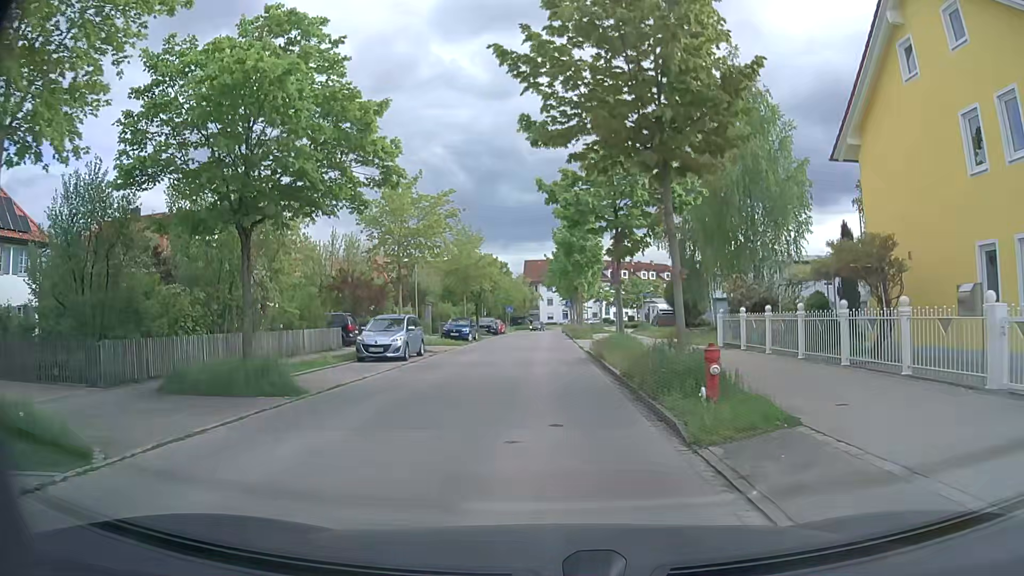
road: residential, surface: asphalt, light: Day
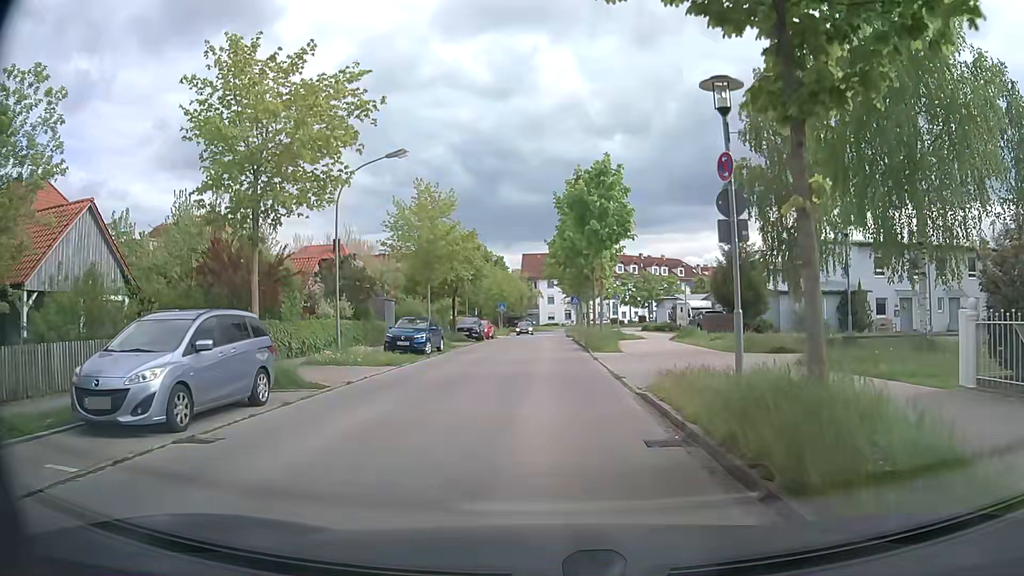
(+0.1, +15.2) m; 0°
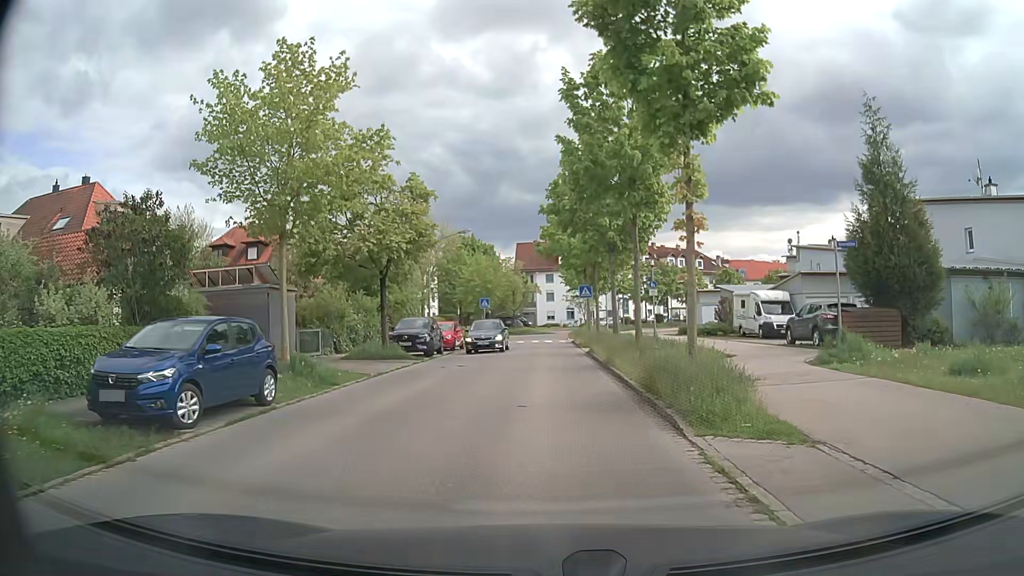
(+0.2, +18.7) m; +1°
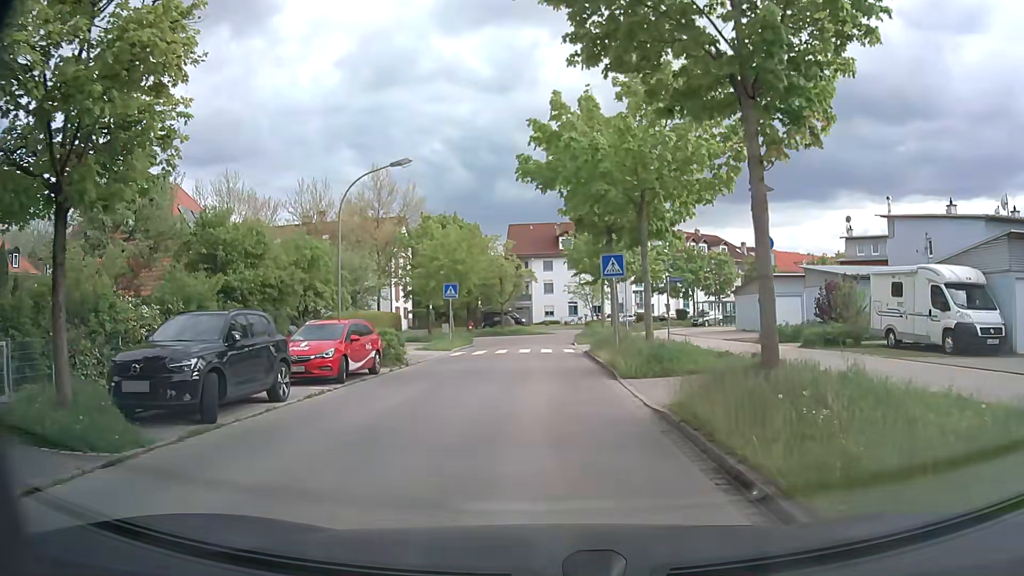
(-0.1, +18.3) m; 0°
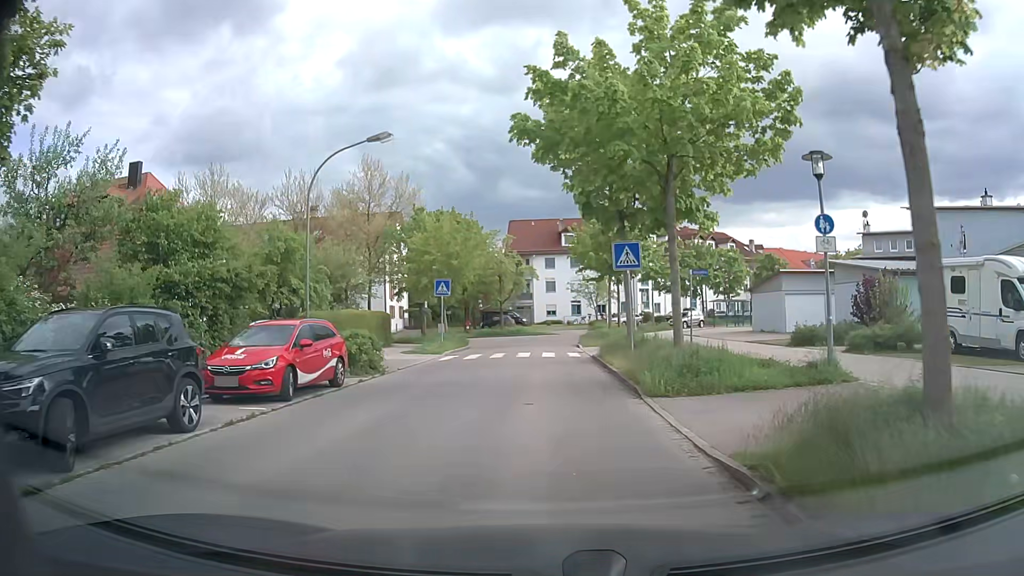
(0.0, +3.5) m; 0°
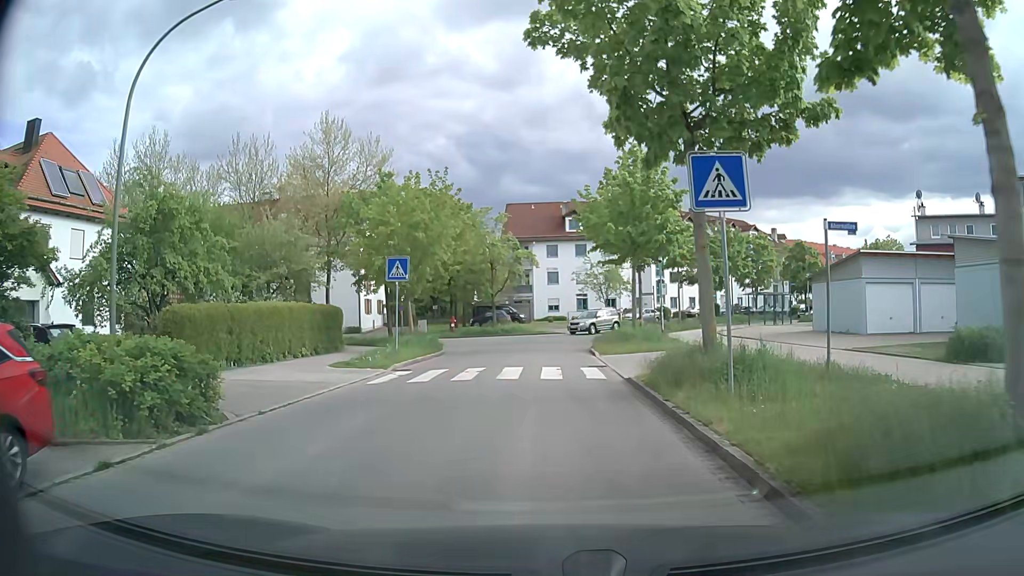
(0.0, +10.4) m; 0°
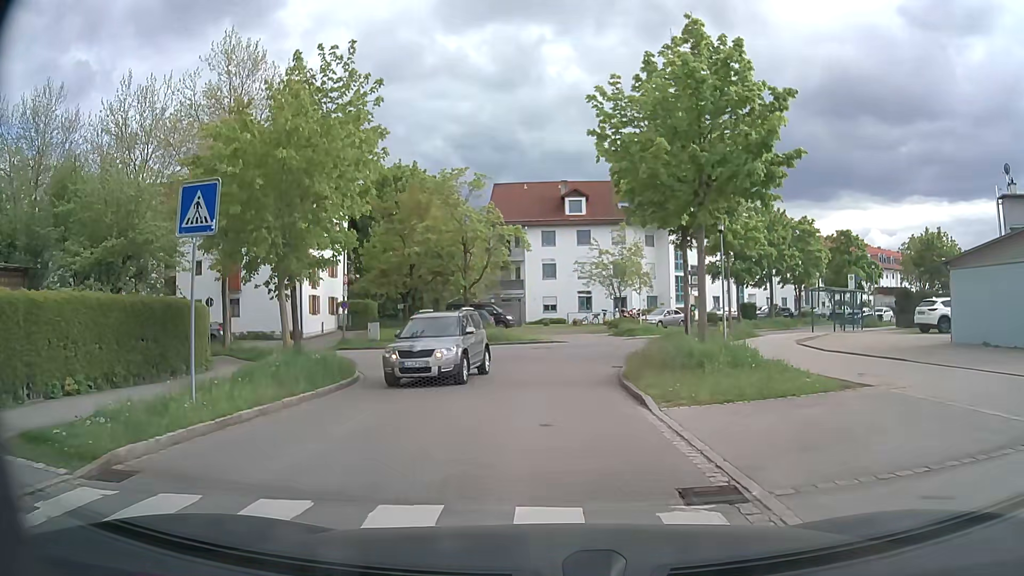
(-0.1, +13.5) m; -1°
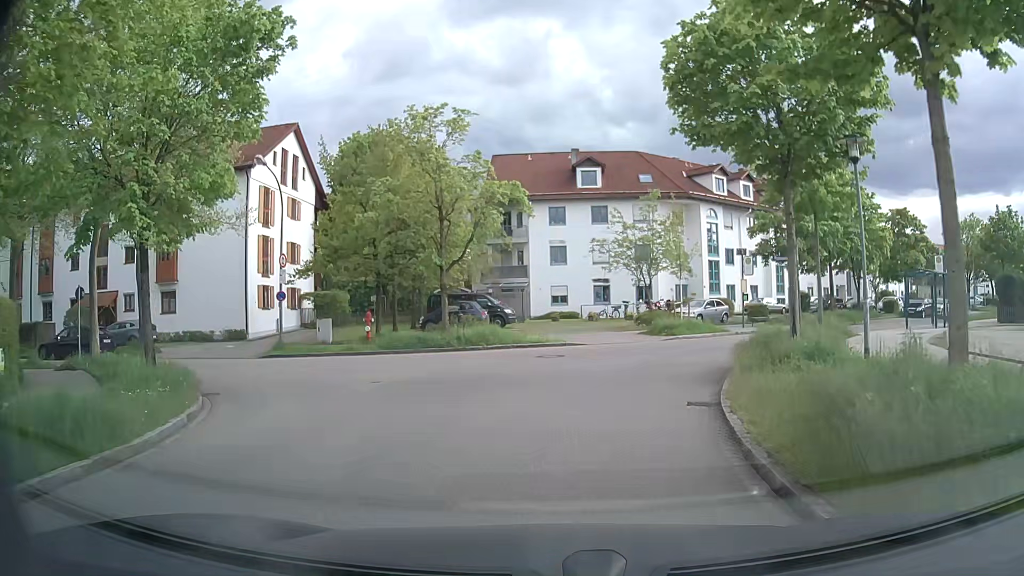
(+0.1, +10.0) m; +1°
(0, +10) (+3, +19) (+10, +27) (+18, +33) (+26, +39) (+33, +45) (+41, +52) (+49, +58) (+57, +64) (+65, +70) m
